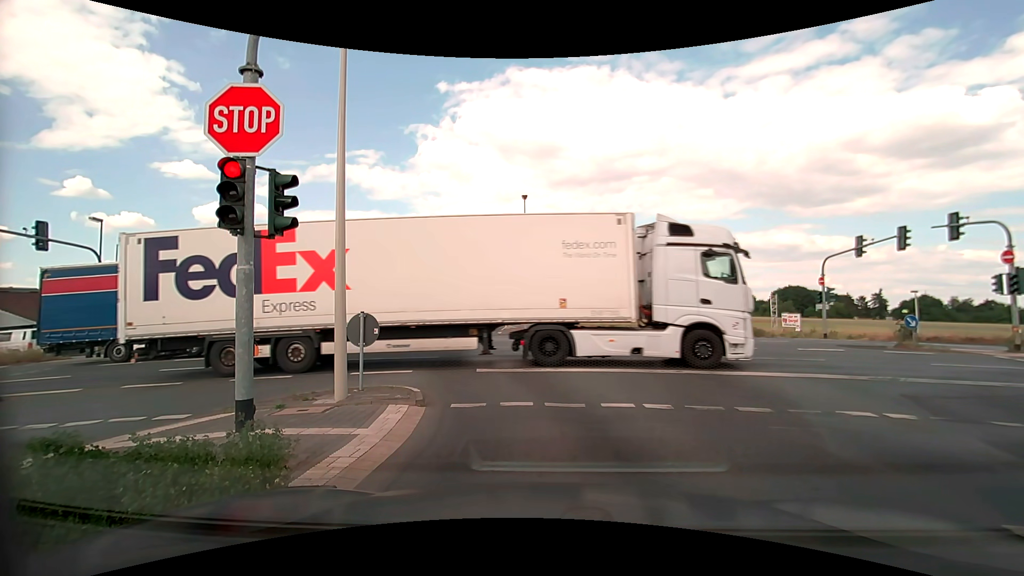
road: tertiary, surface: asphalt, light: Day
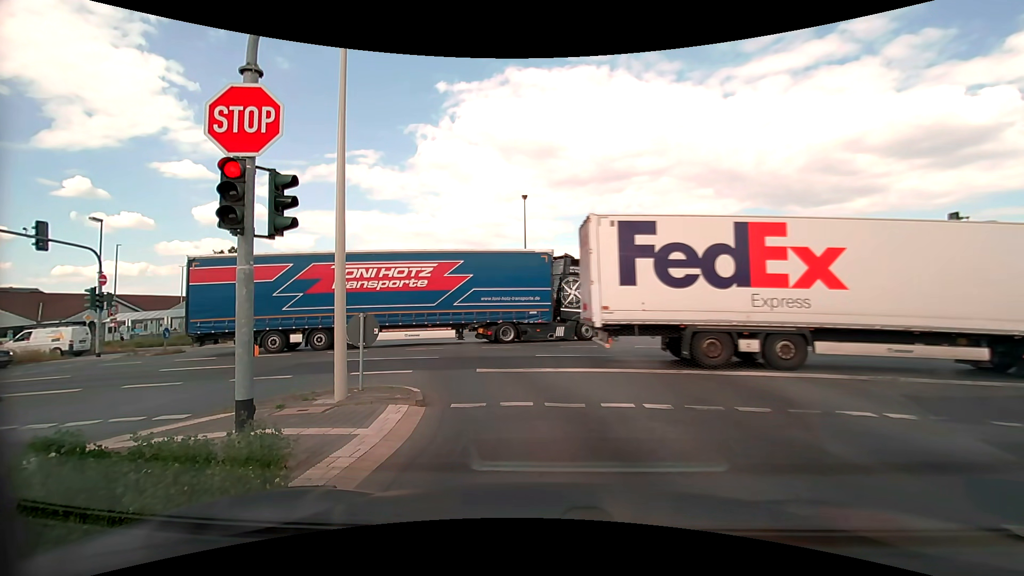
(0.0, 0.0) m; 0°
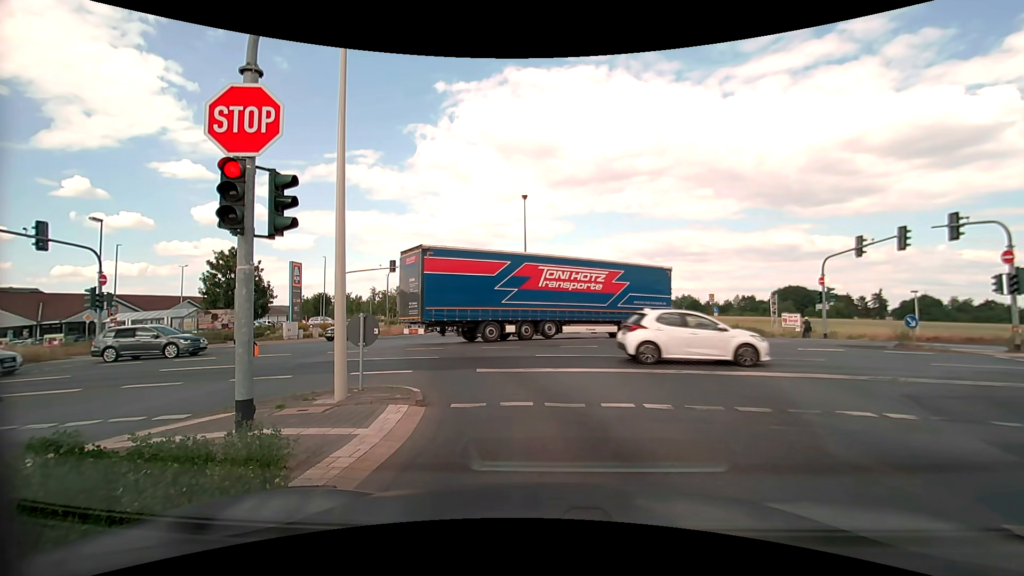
(0.0, 0.0) m; 0°
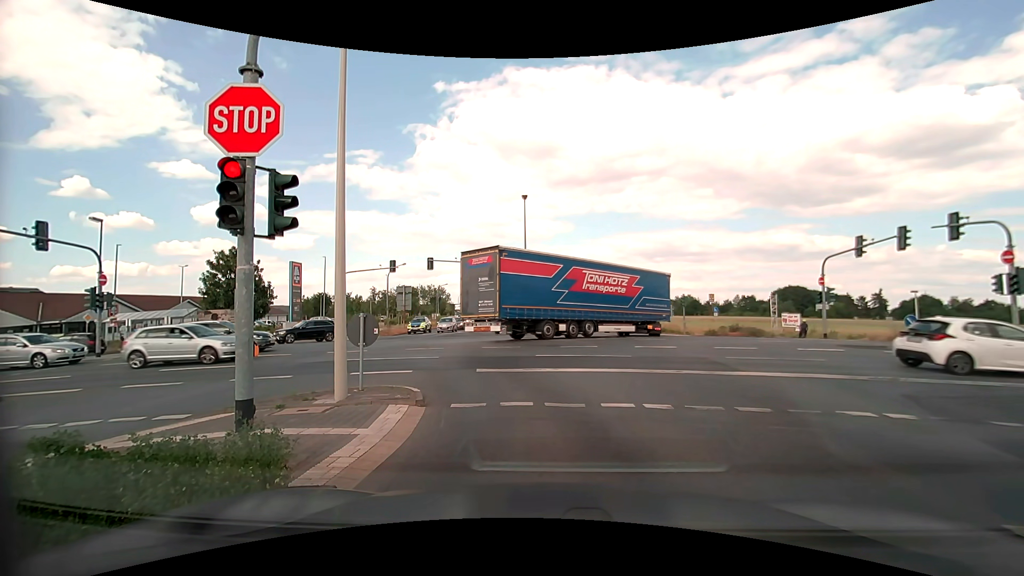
(0.0, 0.0) m; 0°
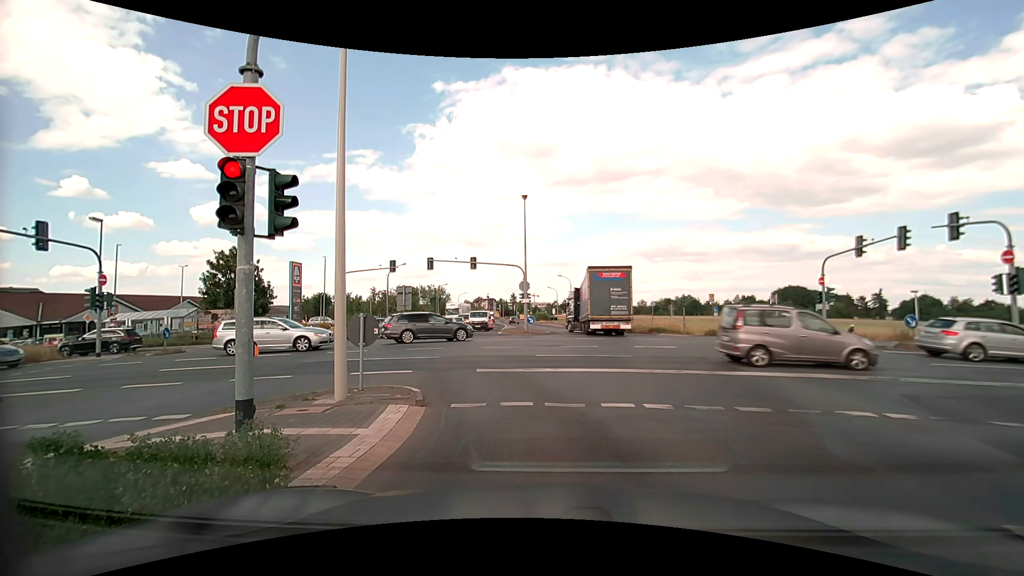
(0.0, 0.0) m; 0°
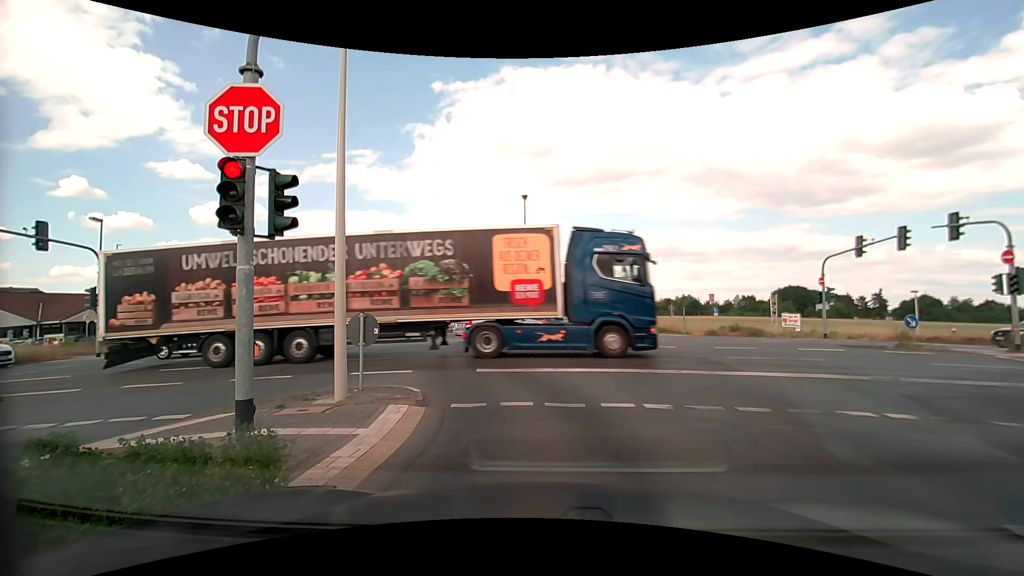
(0.0, 0.0) m; 0°
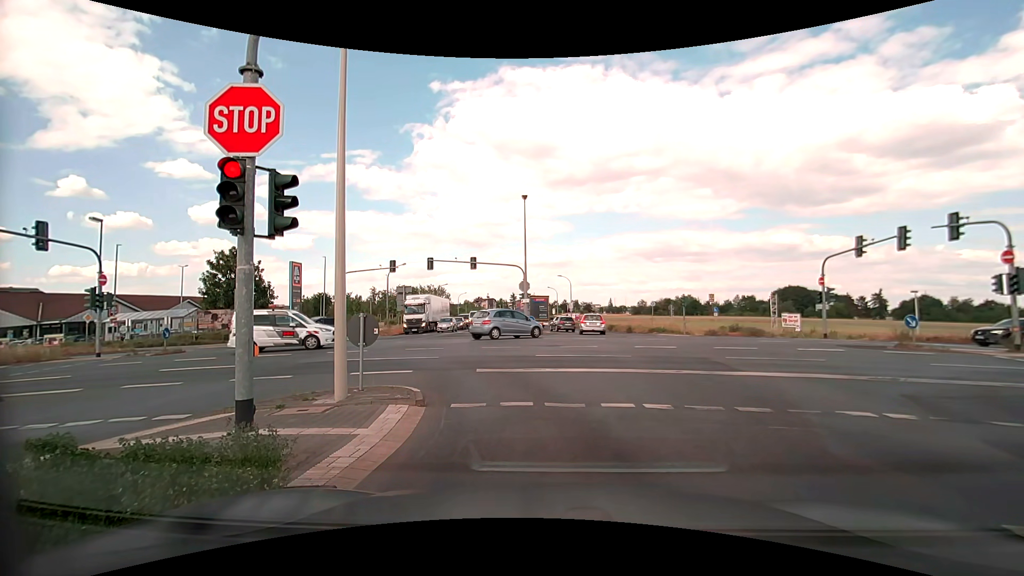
(0.0, 0.0) m; 0°
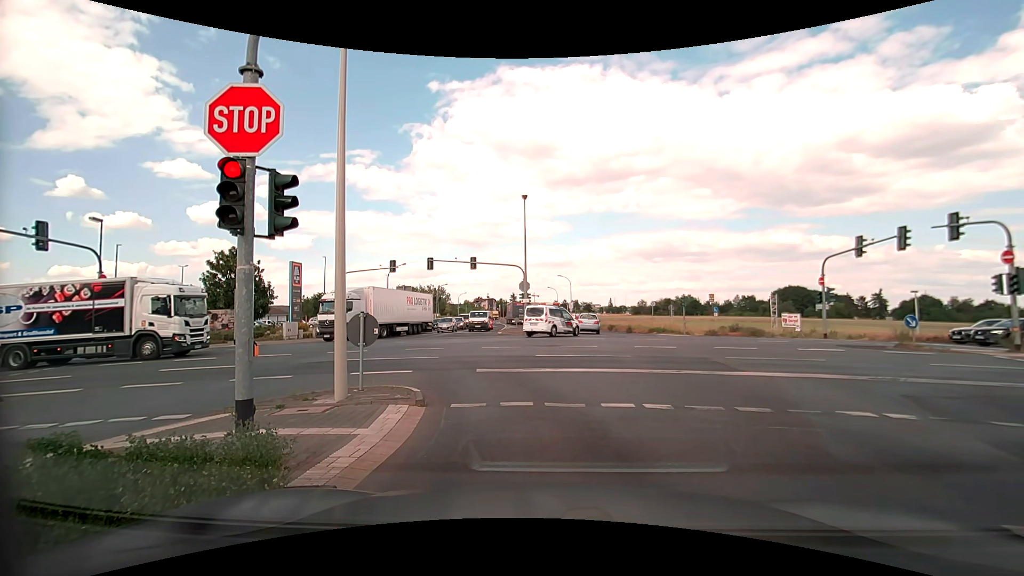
(0.0, 0.0) m; 0°
(0, +10) (-3, +19) (-10, +27) (-19, +31) (-29, +31) (-39, +31) (-49, +31) (-59, +31) (-69, +31) (-79, +31) m
